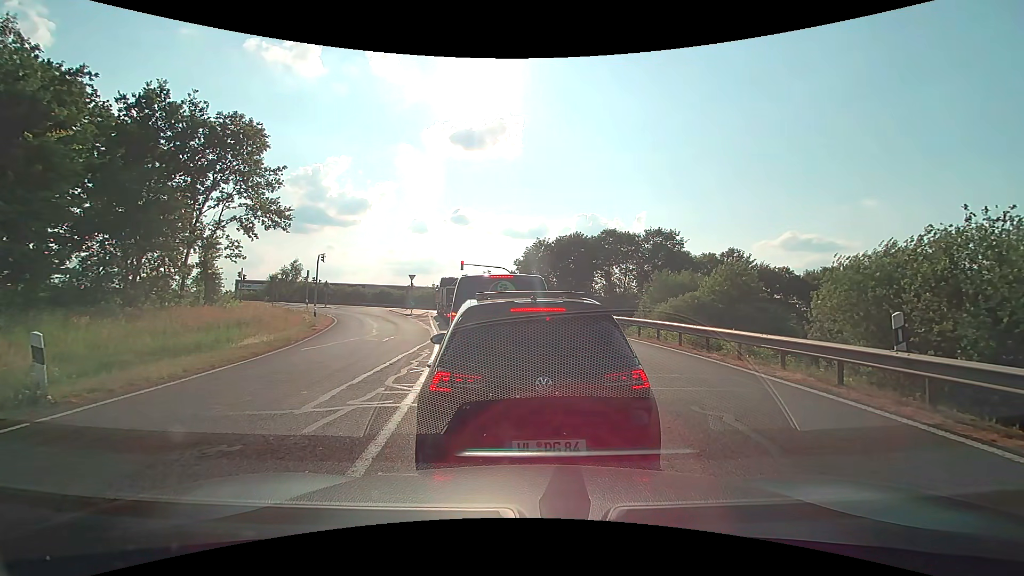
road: motorway_link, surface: asphalt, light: Day
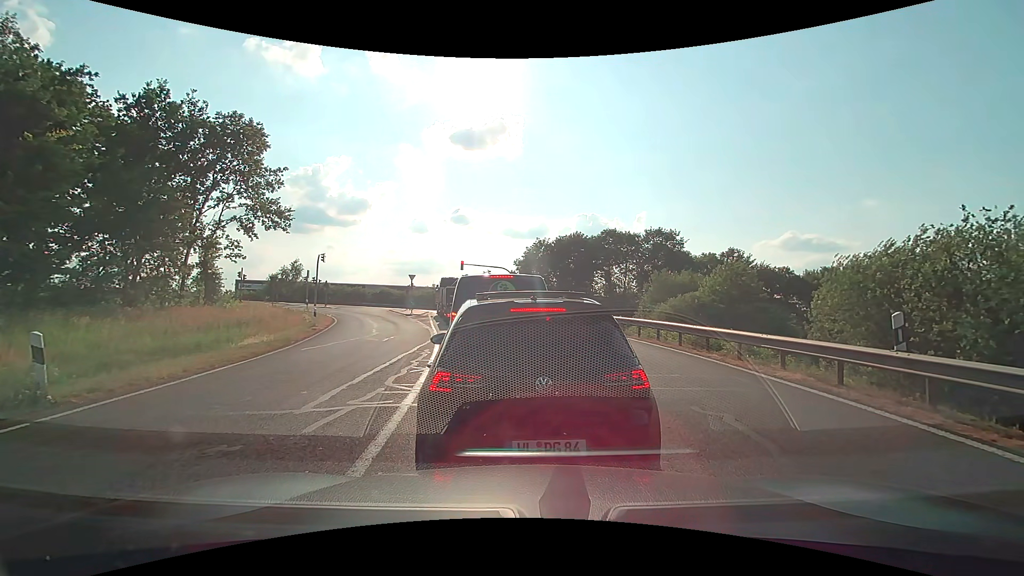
(0.0, 0.0) m; 0°
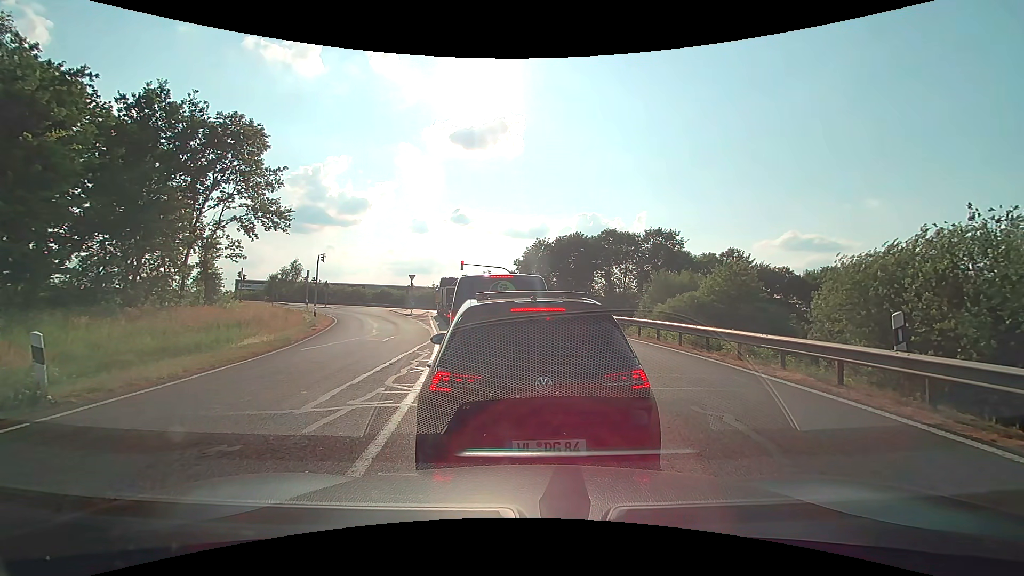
(0.0, 0.0) m; 0°
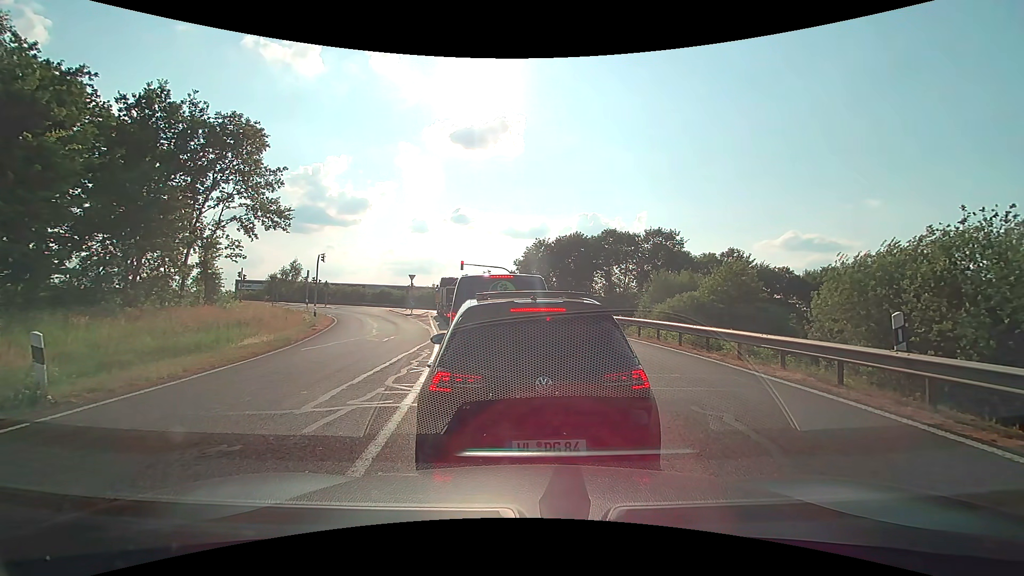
(0.0, 0.0) m; 0°
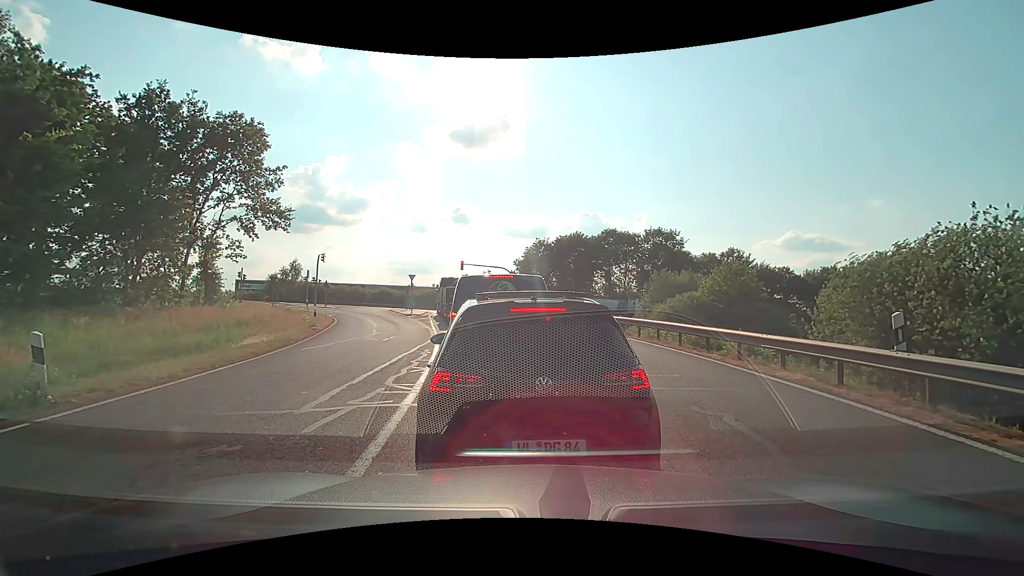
(0.0, 0.0) m; 0°
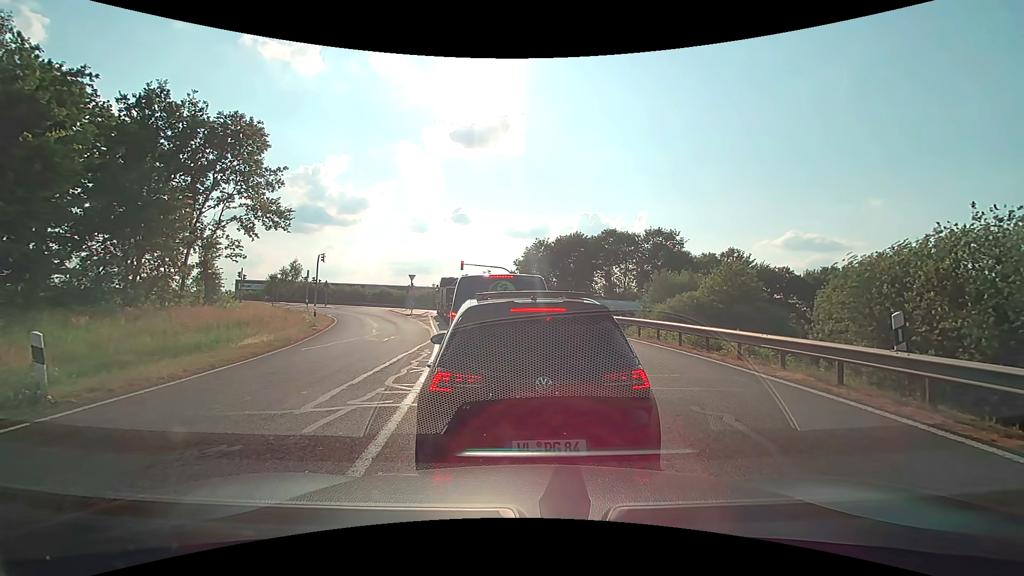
(0.0, 0.0) m; 0°
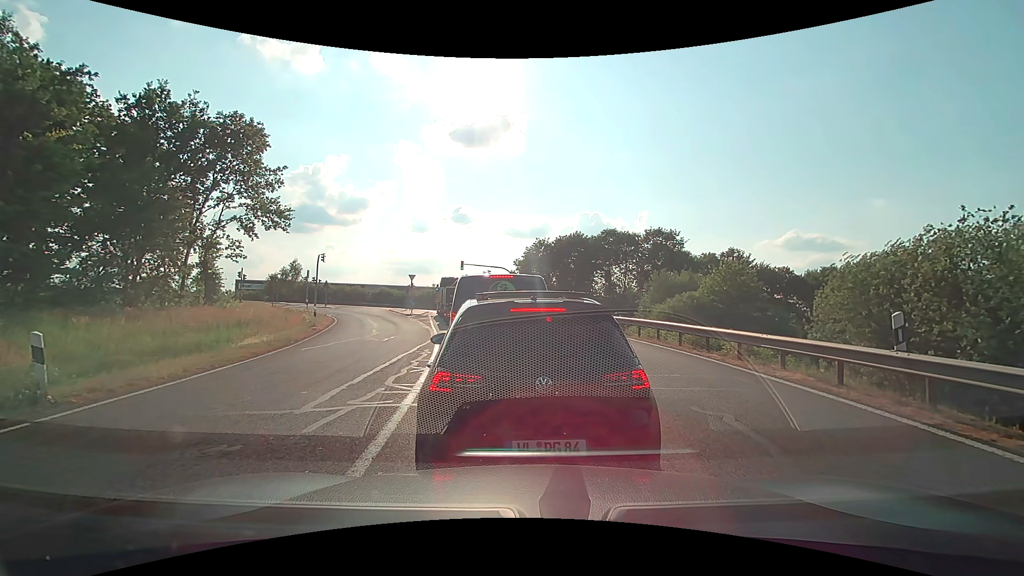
(0.0, 0.0) m; 0°
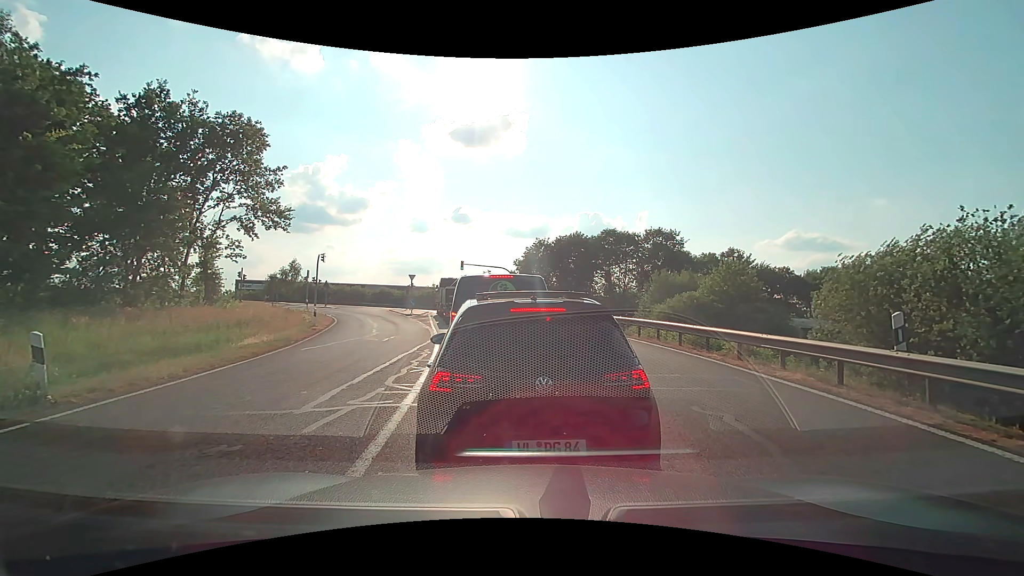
(0.0, 0.0) m; 0°
(-1, +10) (-2, +20) (-4, +30) (-5, +40) (-7, +49) (-9, +59) (-13, +68) (-21, +74) (-31, +73) (-40, +70) m
